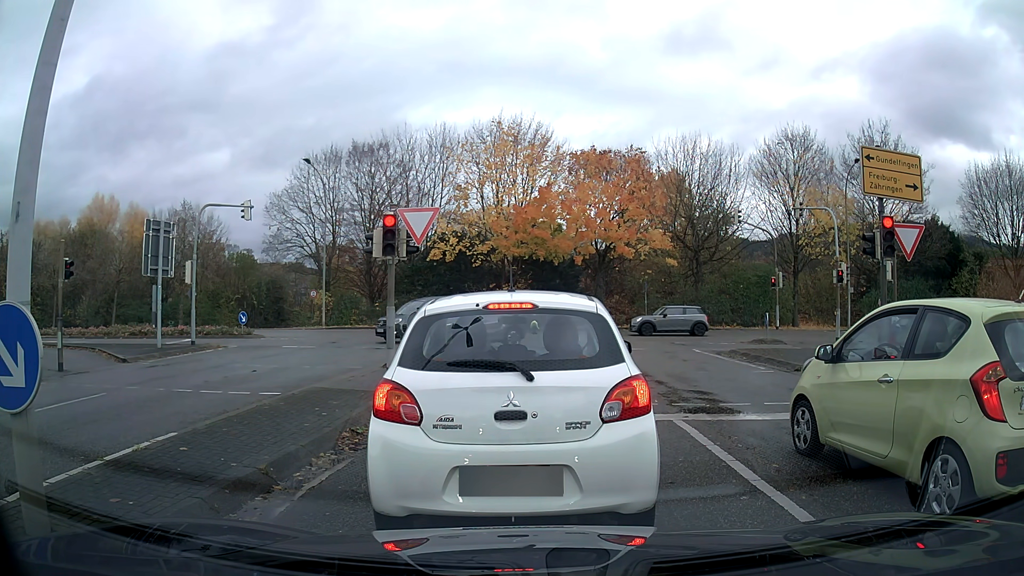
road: tertiary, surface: asphalt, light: Day
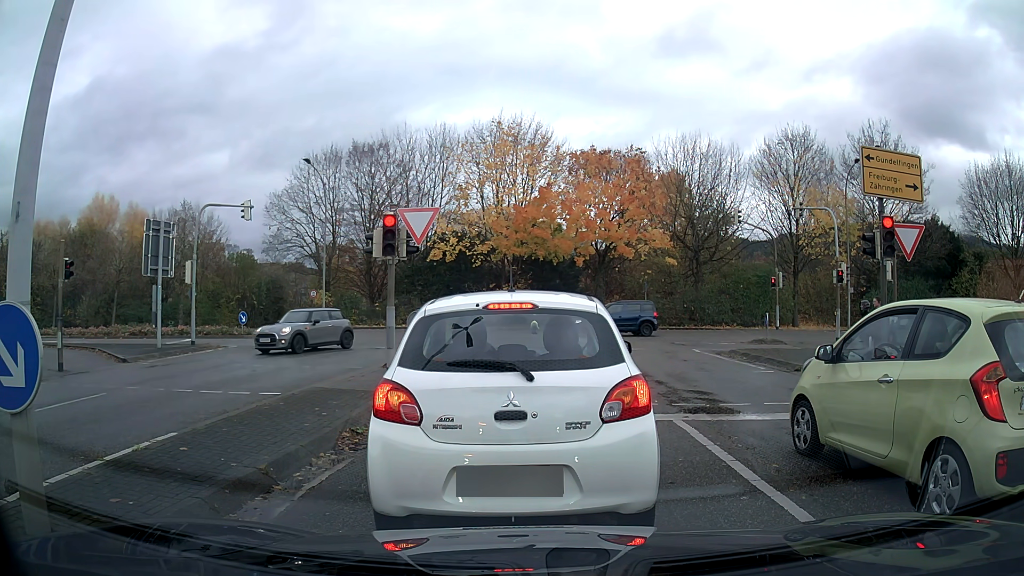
(0.0, 0.0) m; 0°
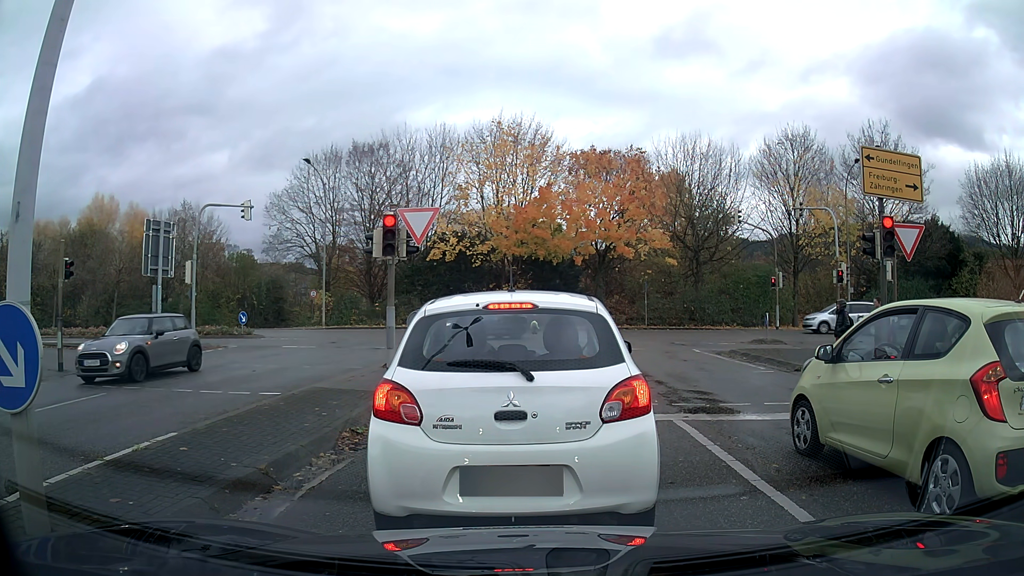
(0.0, 0.0) m; 0°
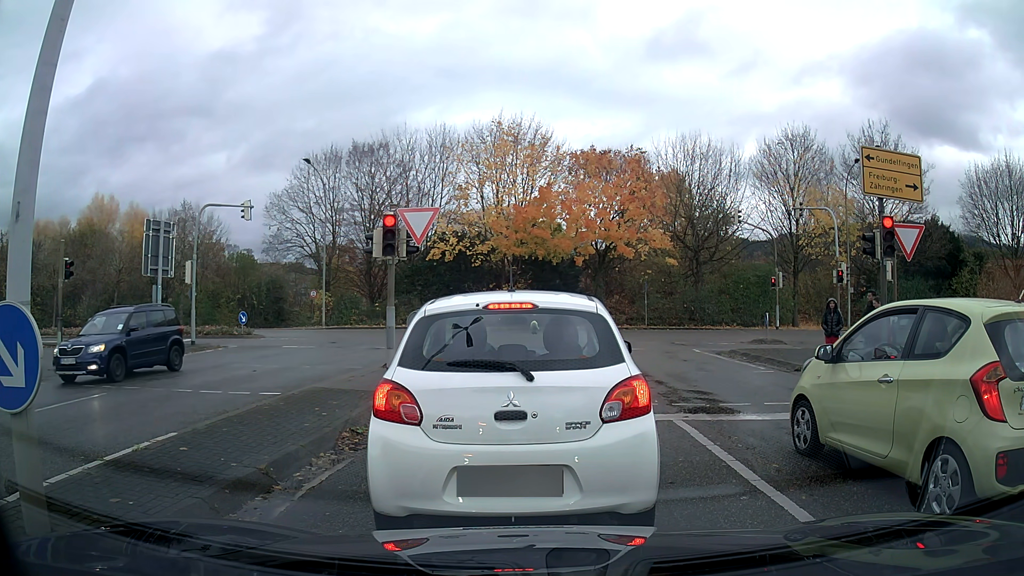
(0.0, 0.0) m; 0°
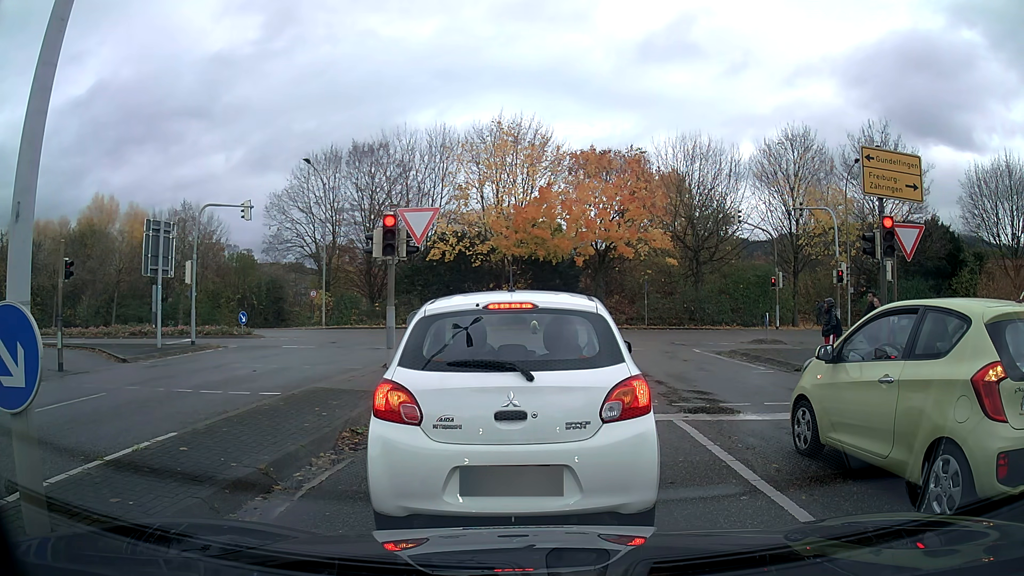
(0.0, 0.0) m; 0°
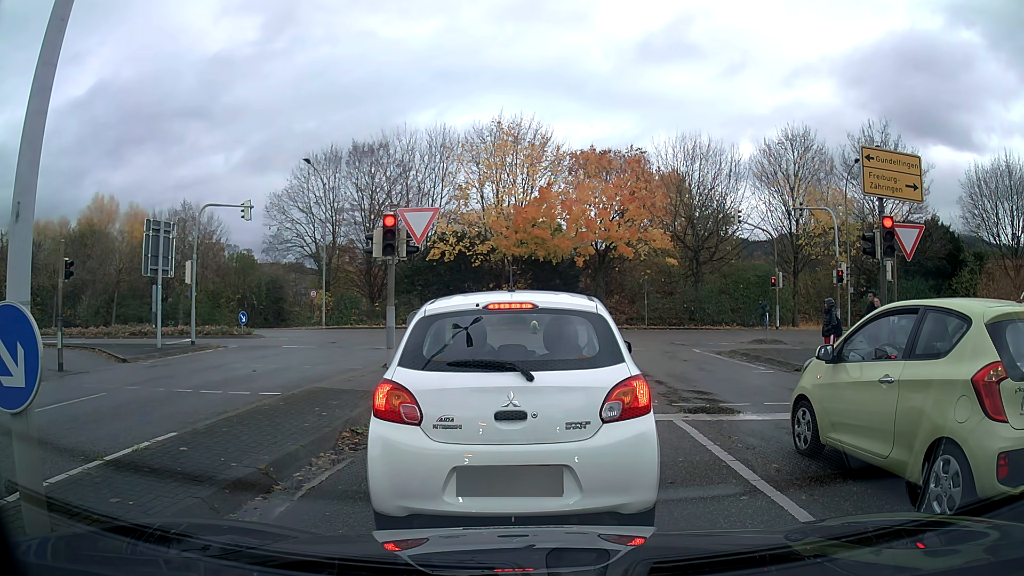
(0.0, 0.0) m; 0°
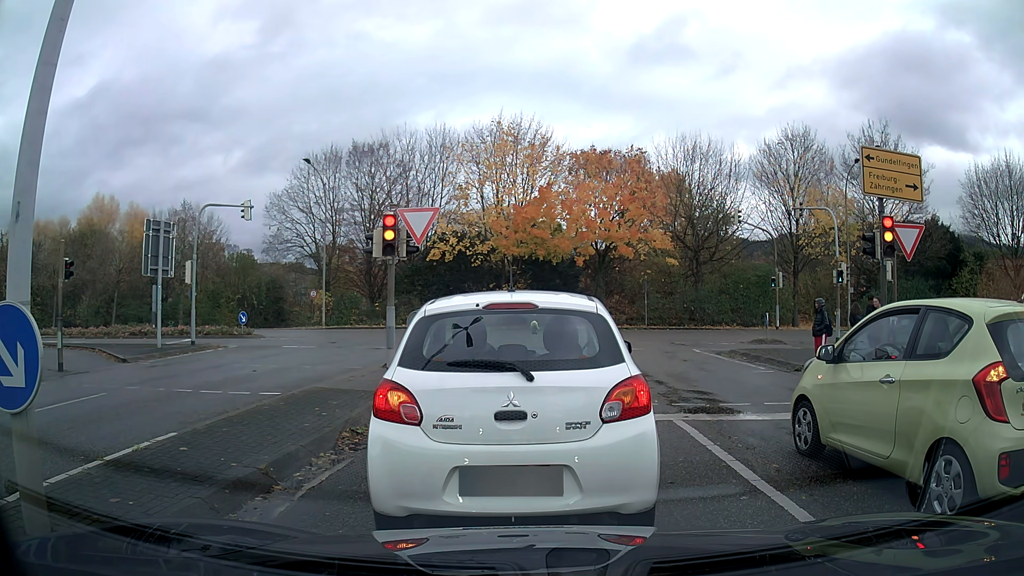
(0.0, 0.0) m; 0°
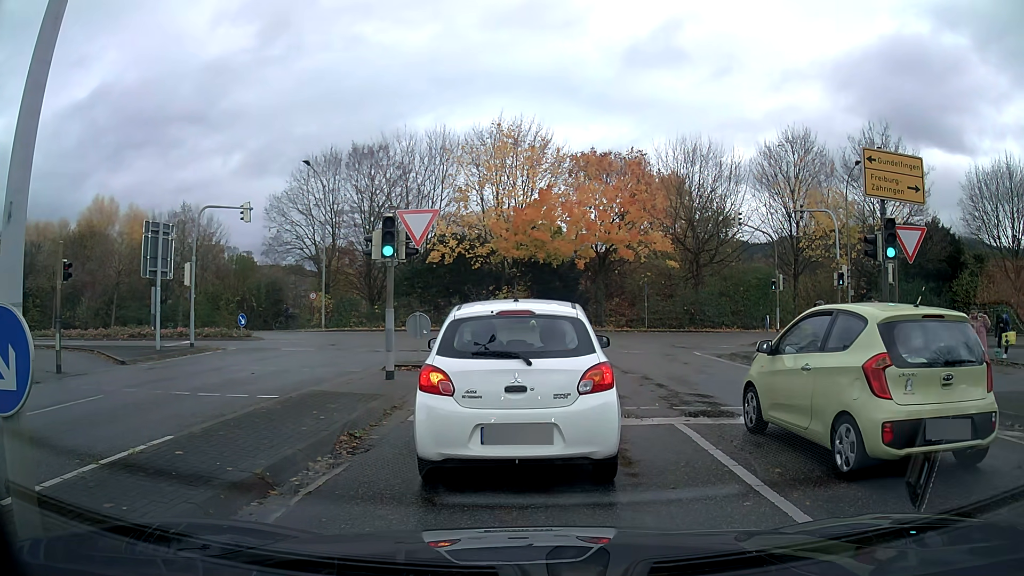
(0.0, +0.1) m; 0°
